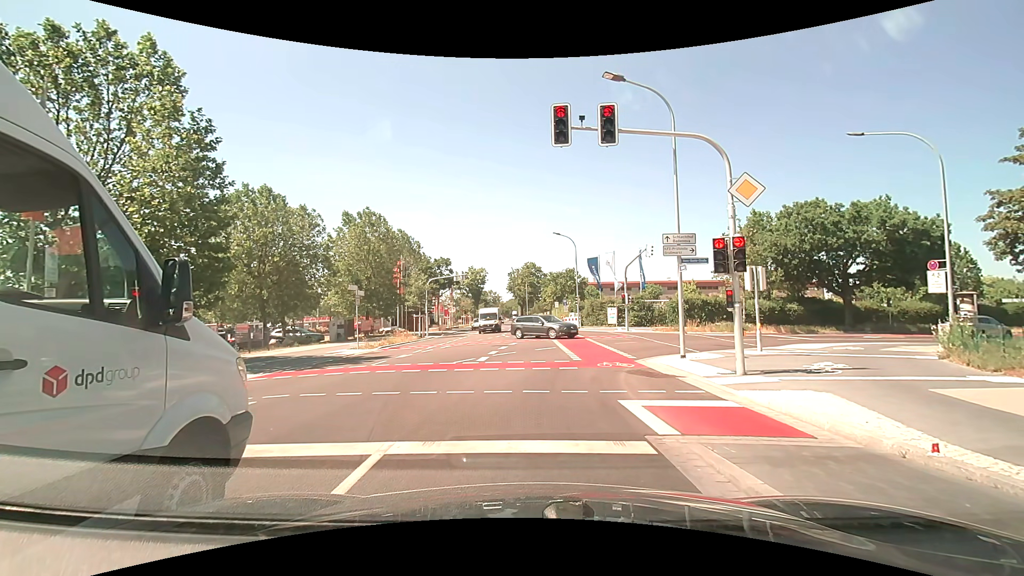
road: tertiary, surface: asphalt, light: Day
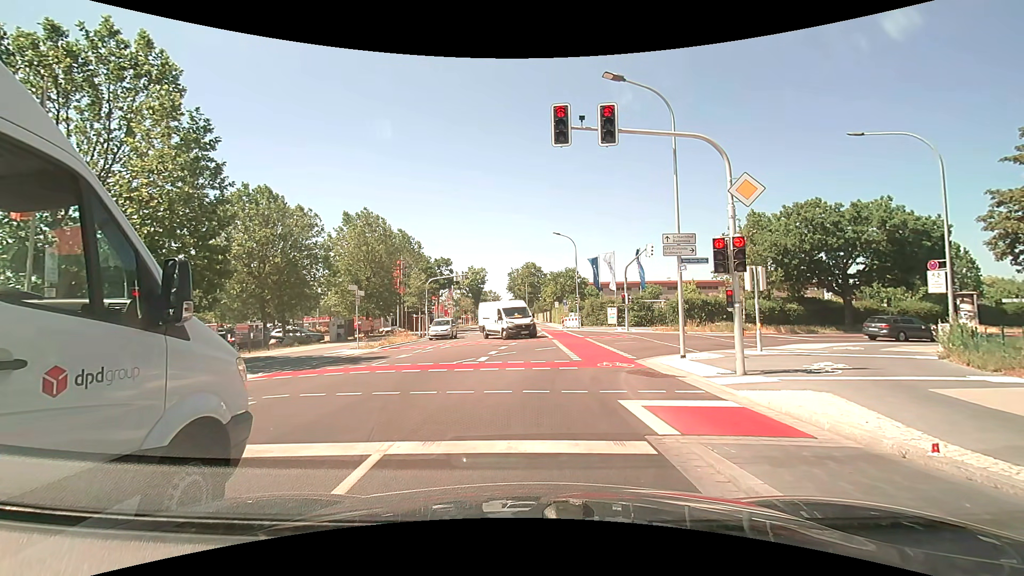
(0.0, 0.0) m; 0°
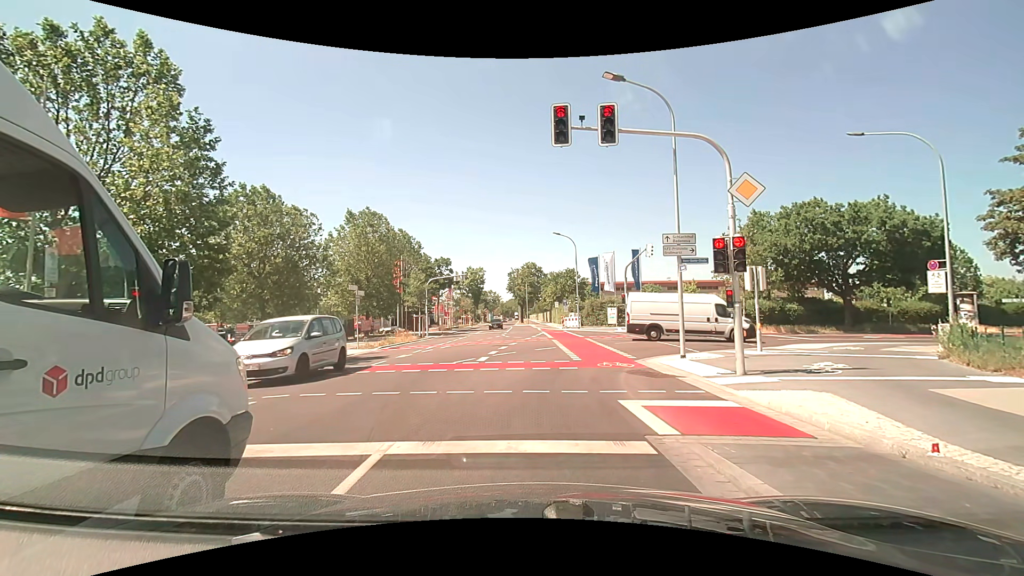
(0.0, 0.0) m; 0°
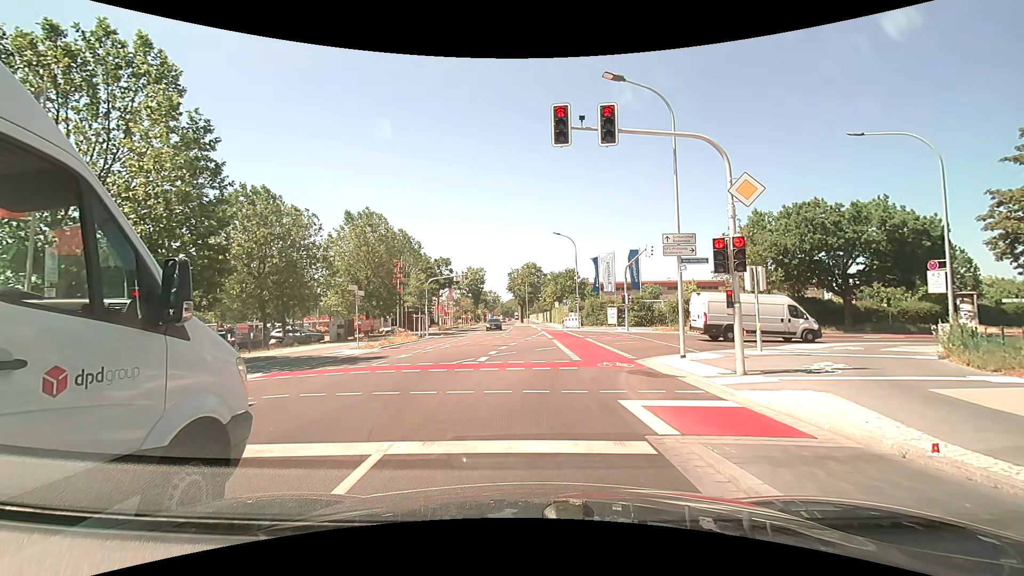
(0.0, 0.0) m; 0°
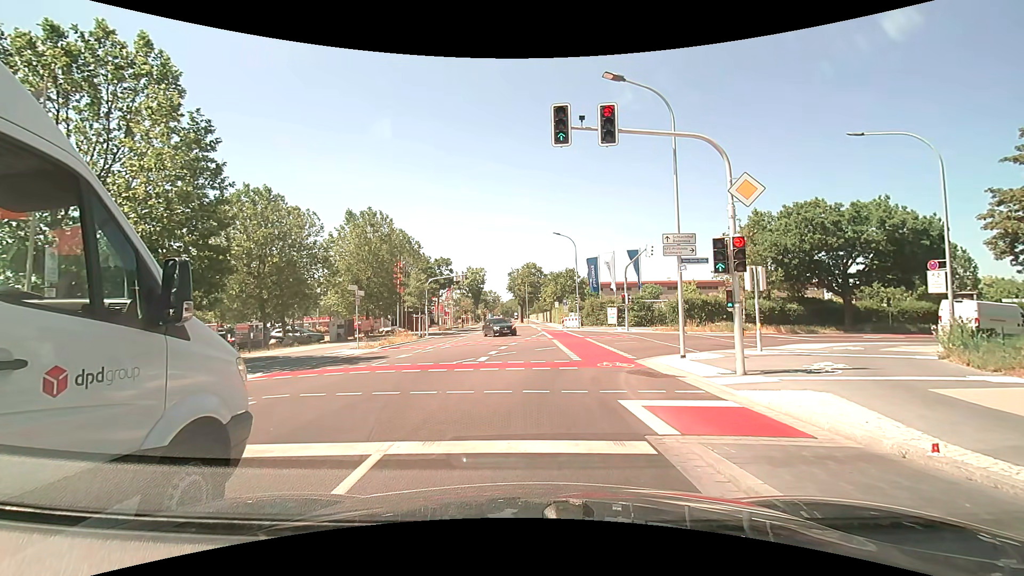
(0.0, 0.0) m; 0°
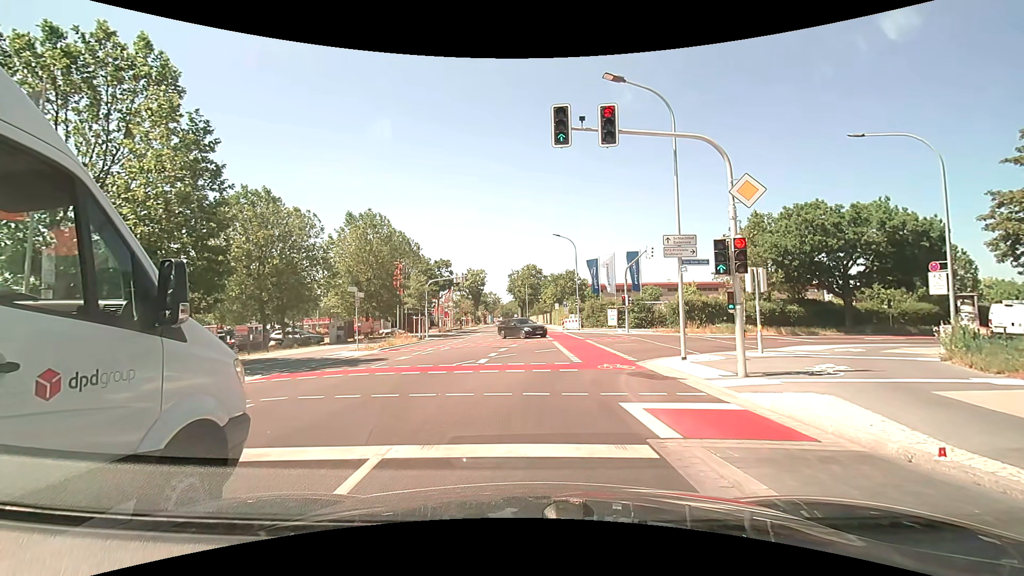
(0.0, 0.0) m; 0°
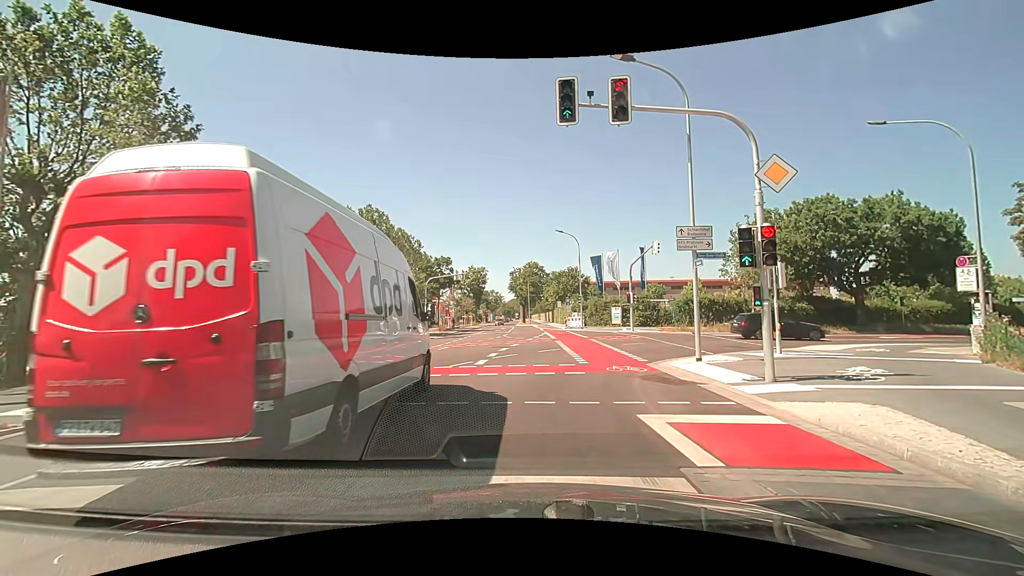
(0.0, +1.3) m; -1°
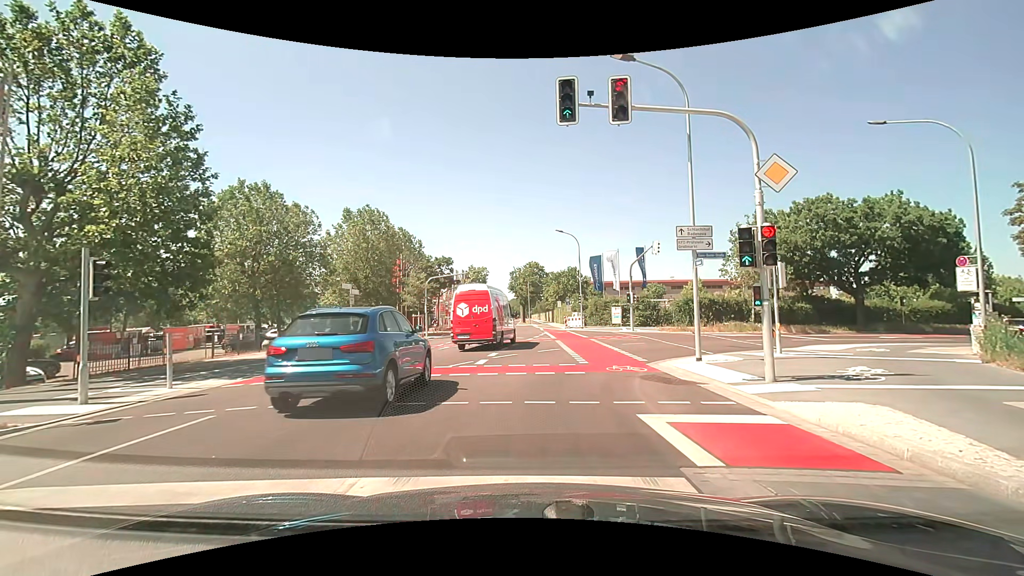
(0.0, 0.0) m; 0°
(0, +10) (+3, +19) (+10, +27) (+19, +31) (+28, +35) (+37, +38) (+46, +42) (+55, +46) (+65, +50) (+74, +53) m
